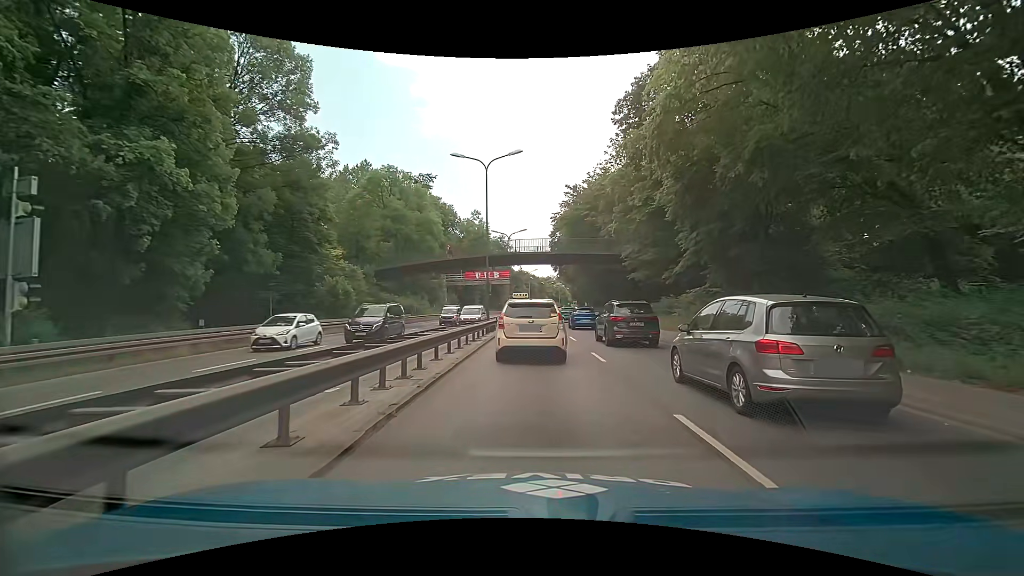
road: trunk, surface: asphalt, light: Day
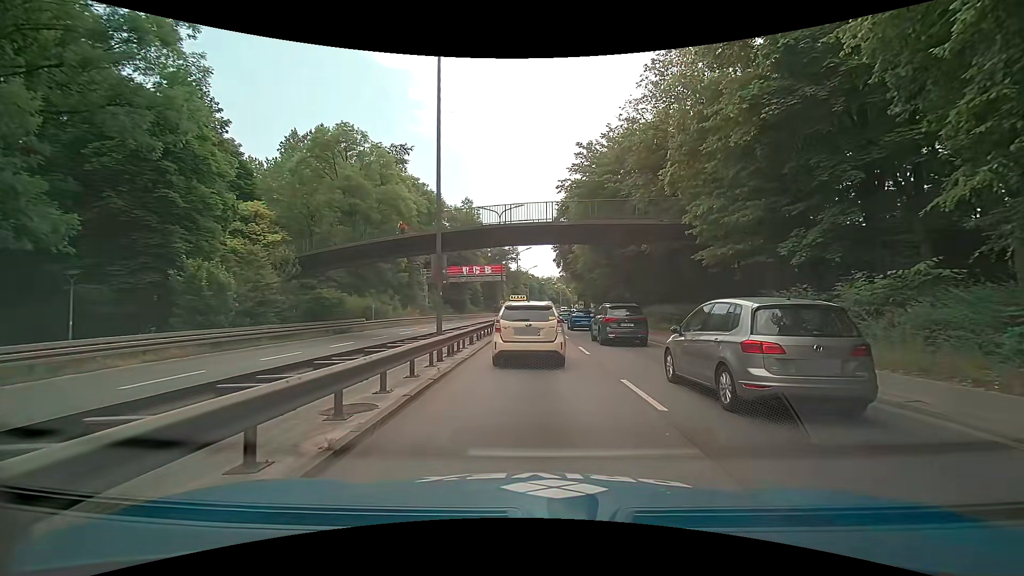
(-0.5, +14.2) m; -2°
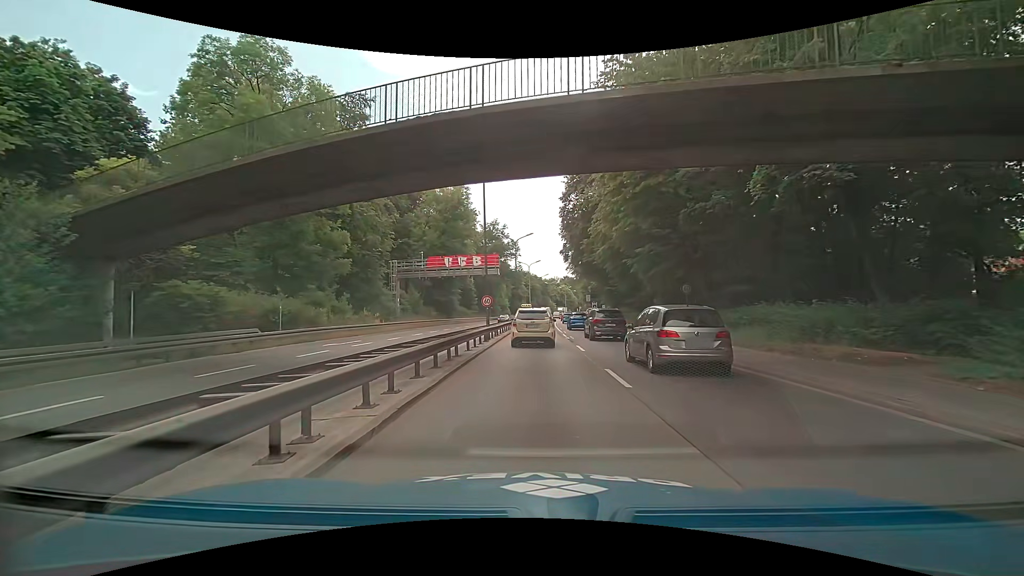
(0.0, +15.7) m; 0°
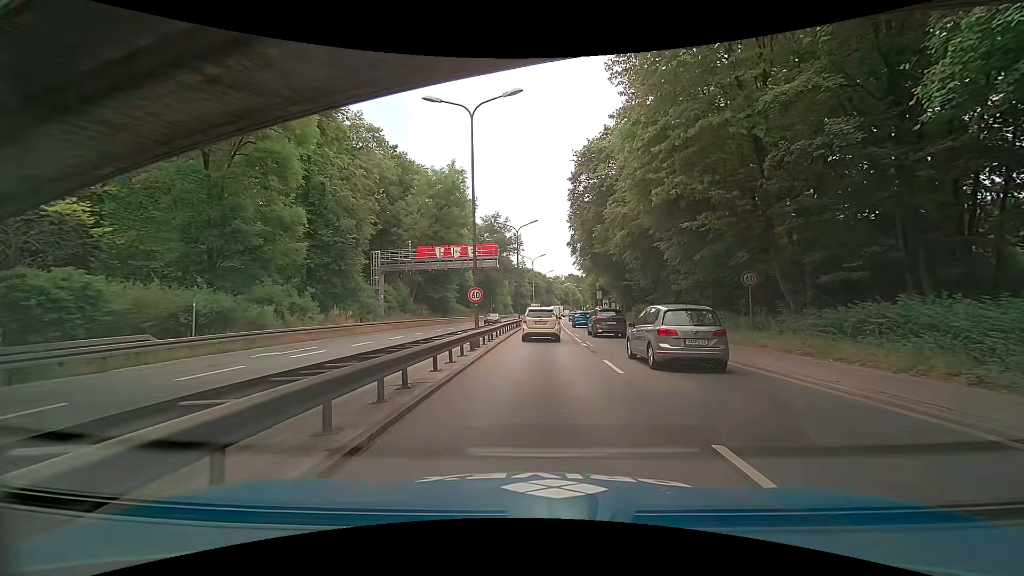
(0.0, +7.1) m; +2°
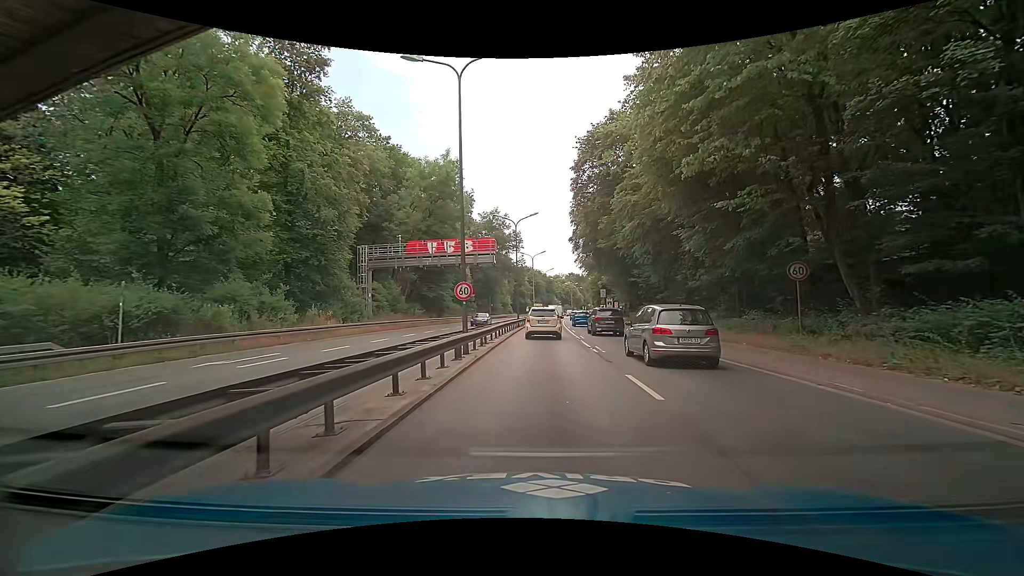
(-0.1, +3.4) m; -2°
